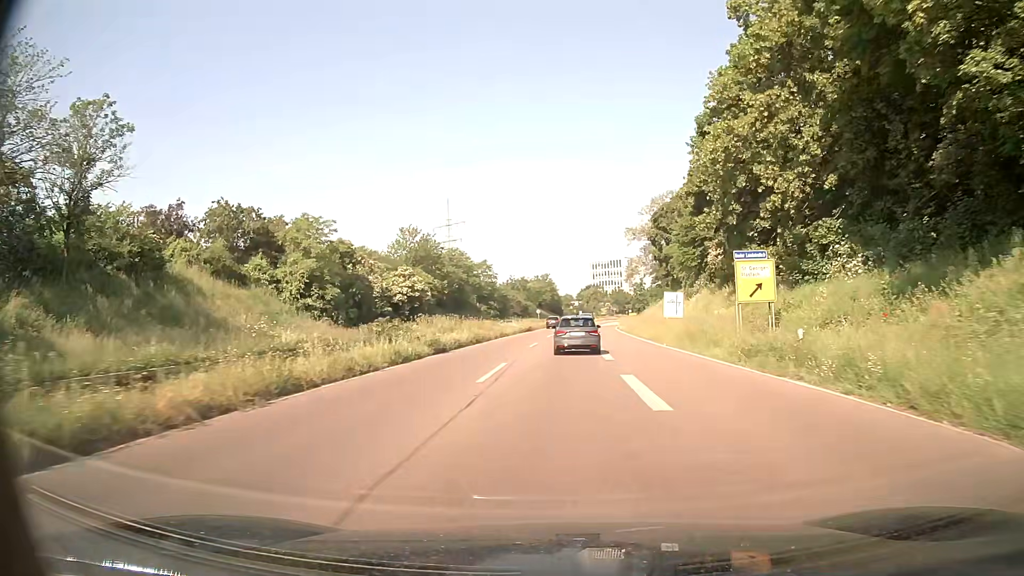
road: trunk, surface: asphalt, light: Day
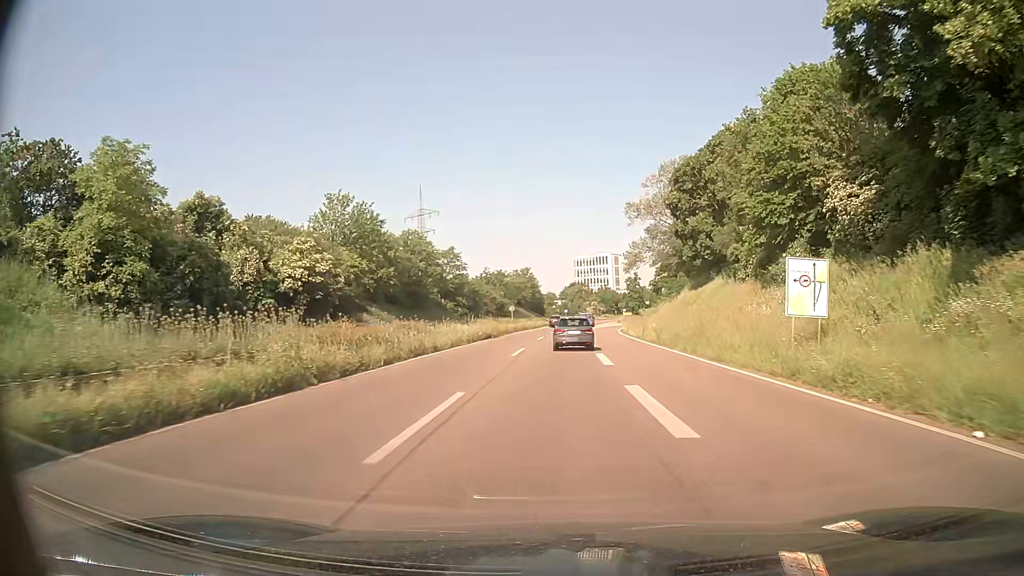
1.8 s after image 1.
(+0.3, +26.2) m; +1°
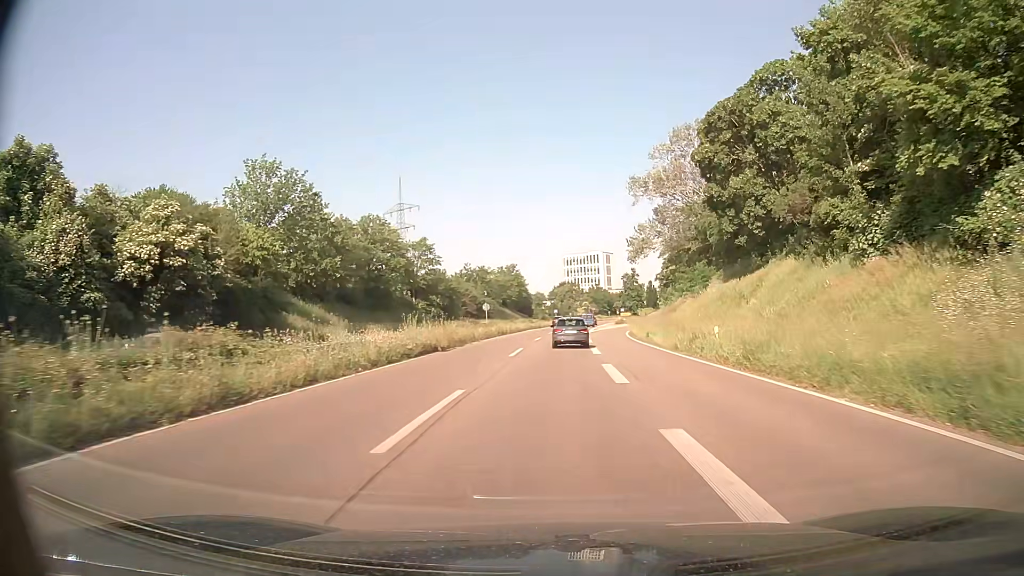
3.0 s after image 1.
(+0.2, +17.6) m; +1°
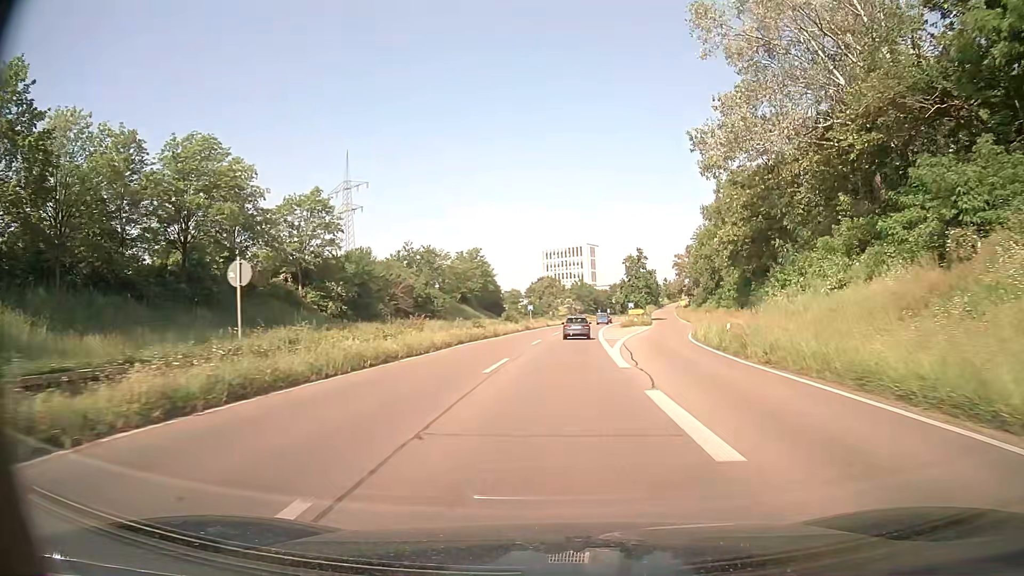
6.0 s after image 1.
(+0.7, +44.1) m; +2°
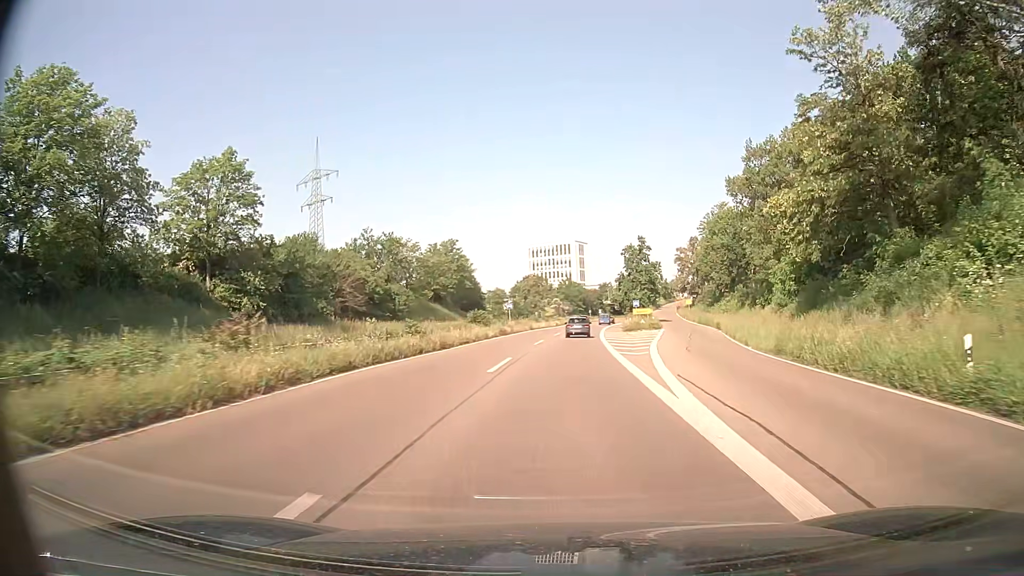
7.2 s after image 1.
(+0.2, +17.6) m; +1°
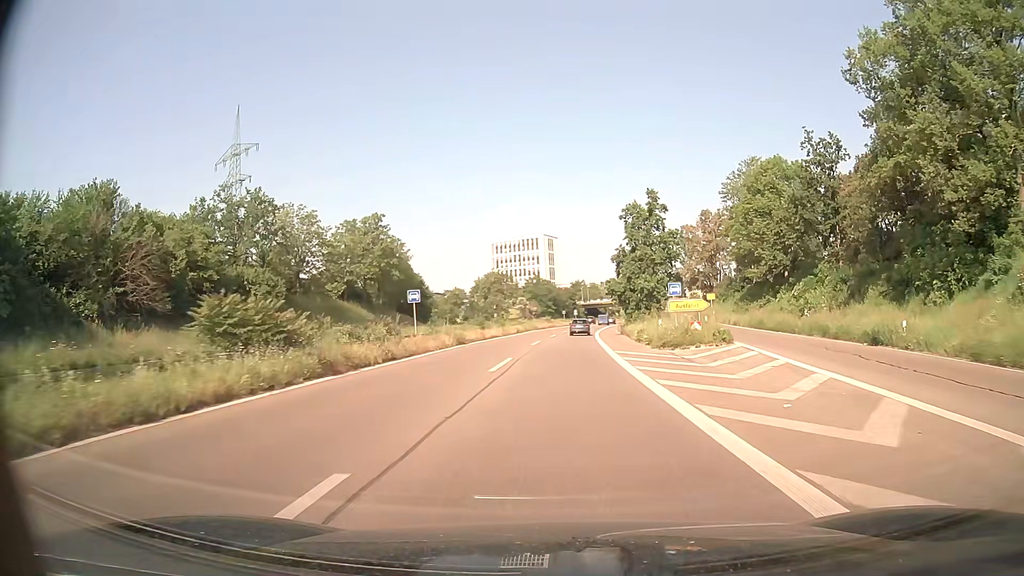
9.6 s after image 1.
(+0.8, +35.3) m; +3°
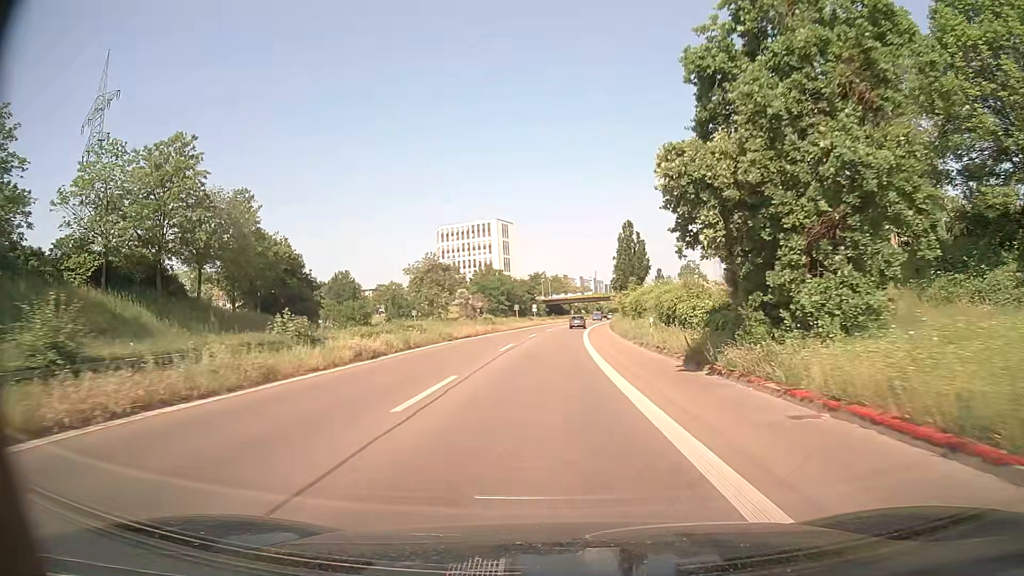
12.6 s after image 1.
(+1.4, +44.0) m; +4°
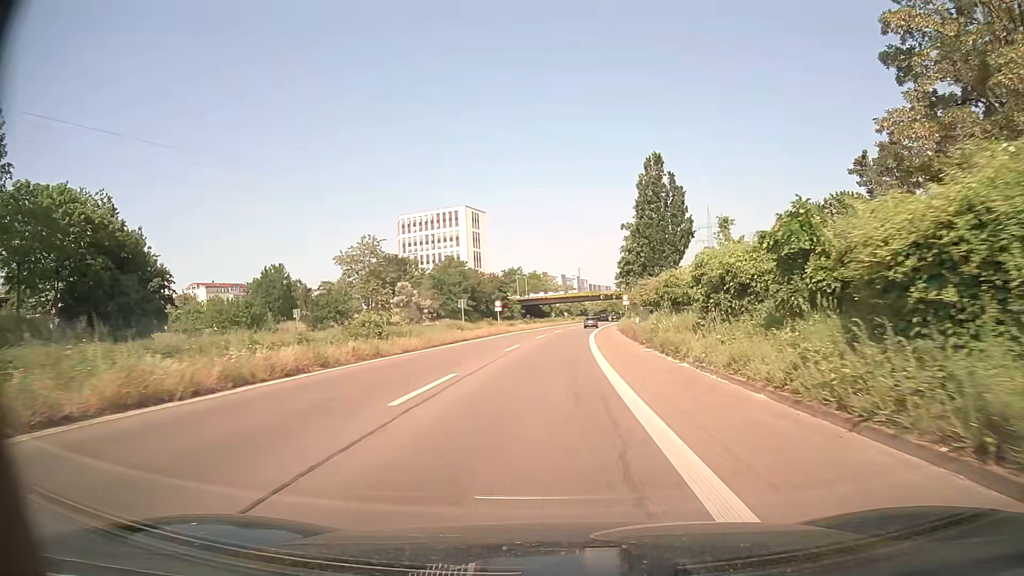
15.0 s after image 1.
(+0.4, +35.3) m; +2°
(0, +10) (0, +20) (0, +30) (+1, +40) (+1, +50) (+2, +60) (+3, +70) (+3, +80) (+4, +90) (+5, +100) m
